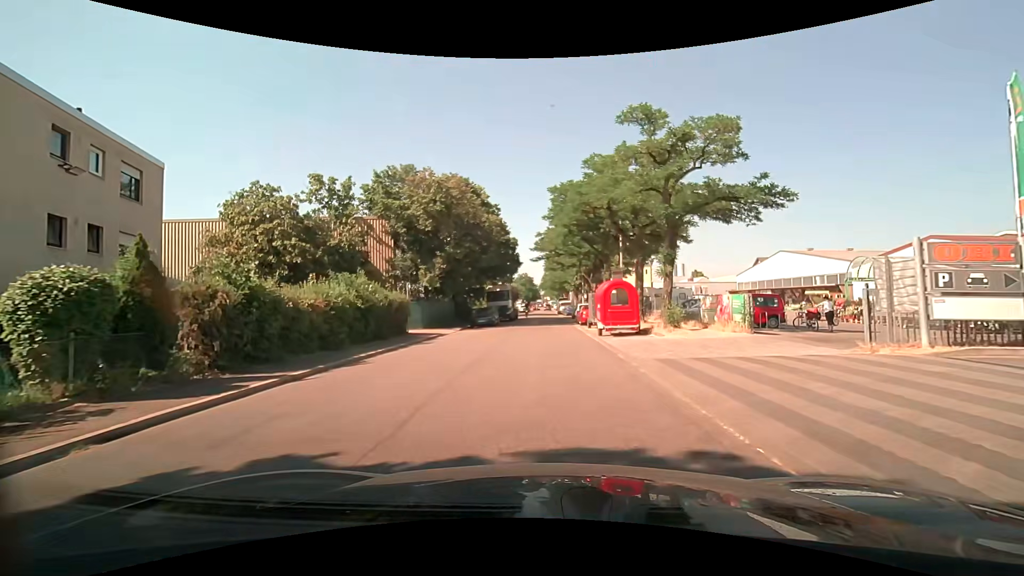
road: unclassified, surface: asphalt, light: Day
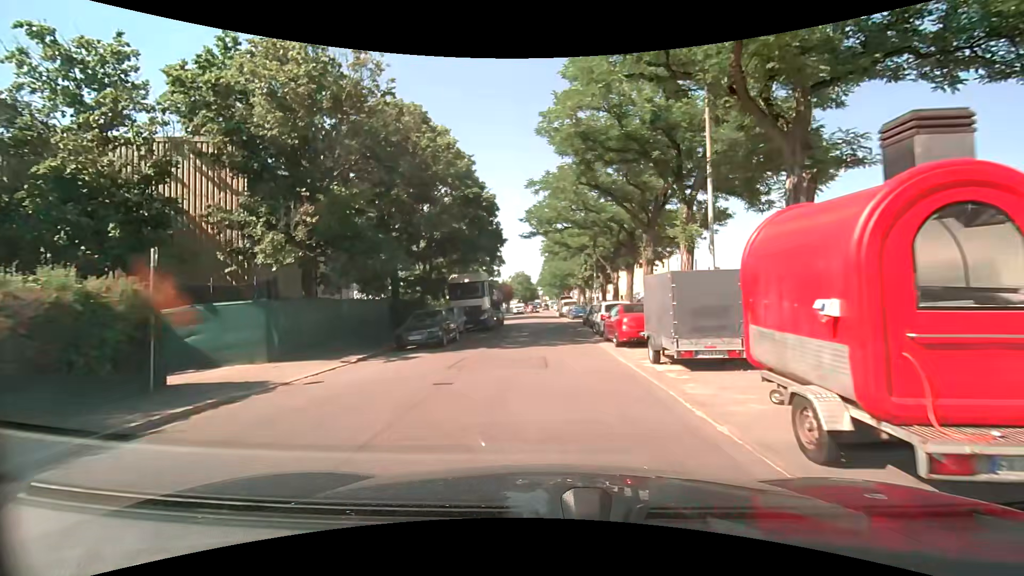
(+0.2, +17.5) m; 0°
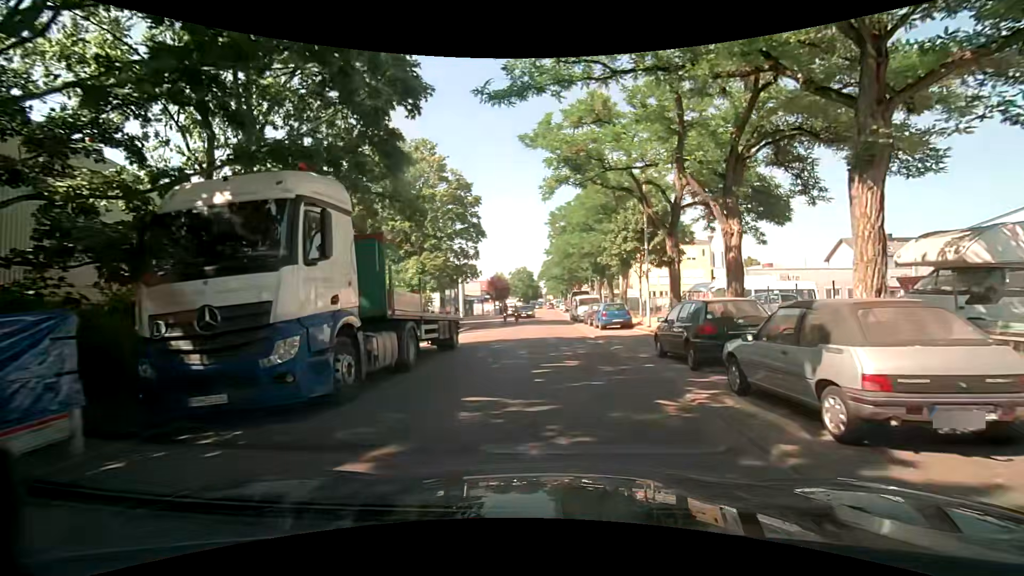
(0.0, +22.0) m; +1°
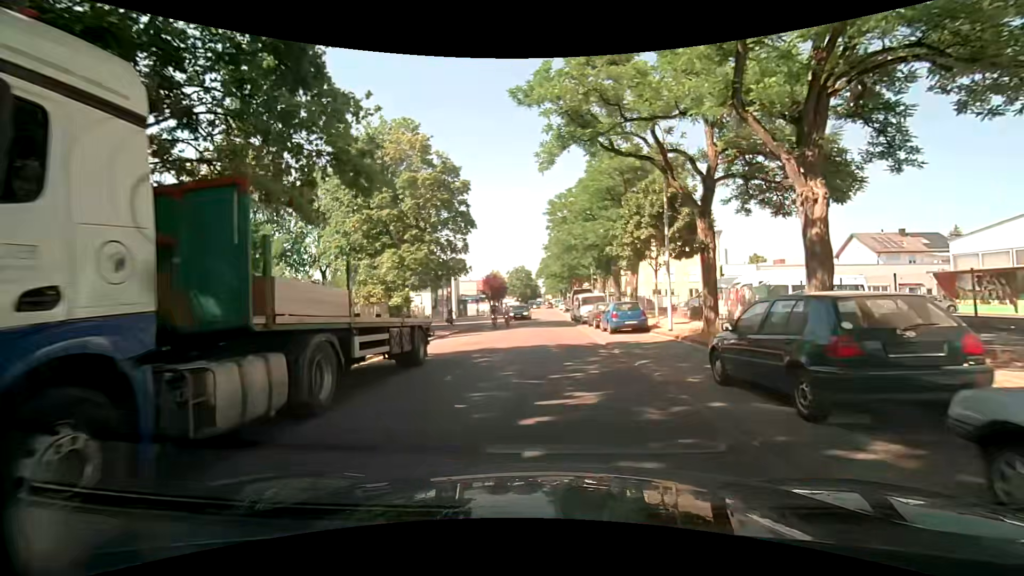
(-0.1, +4.4) m; -2°
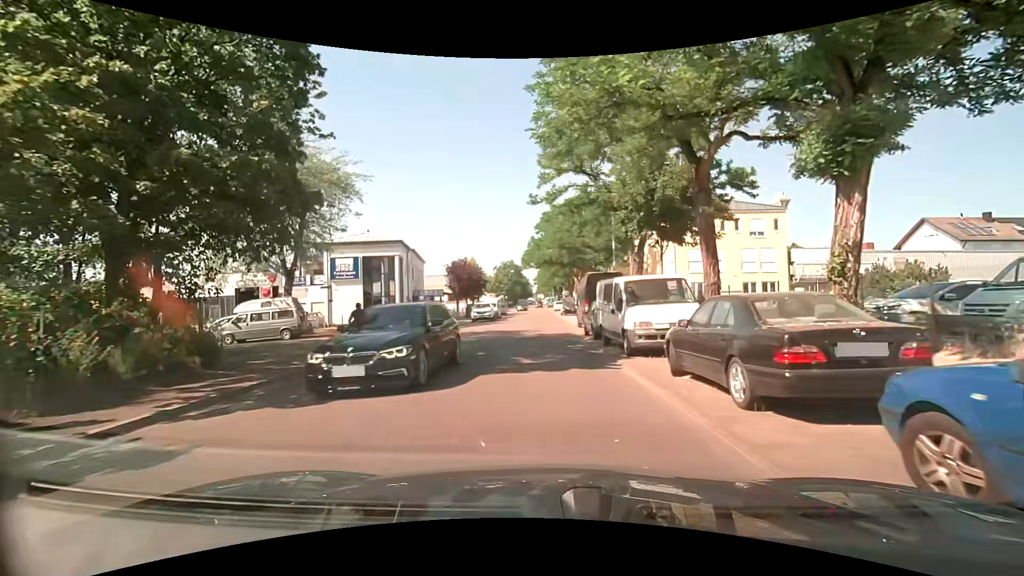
(+0.5, +21.6) m; +2°
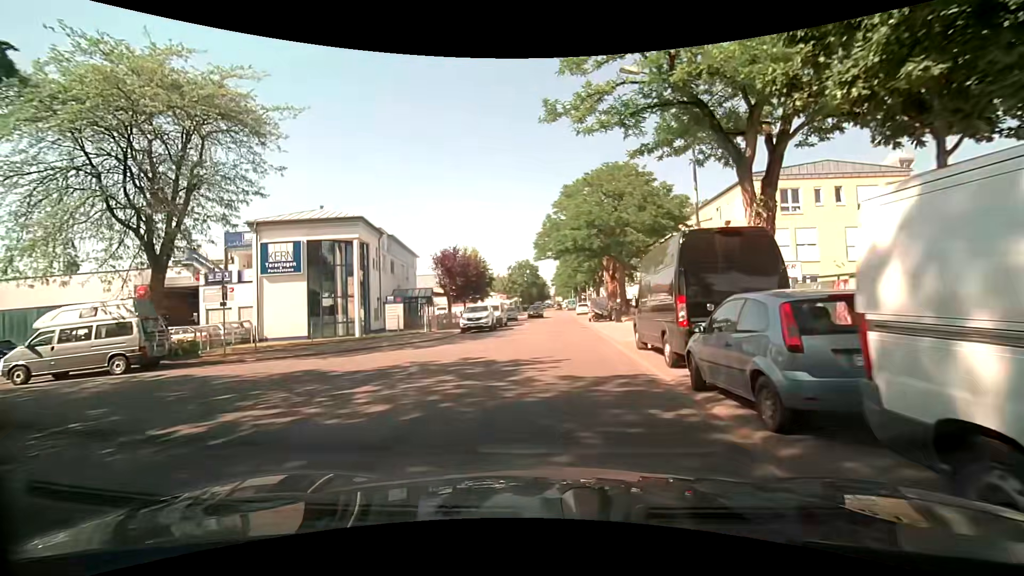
(-0.2, +13.4) m; -2°
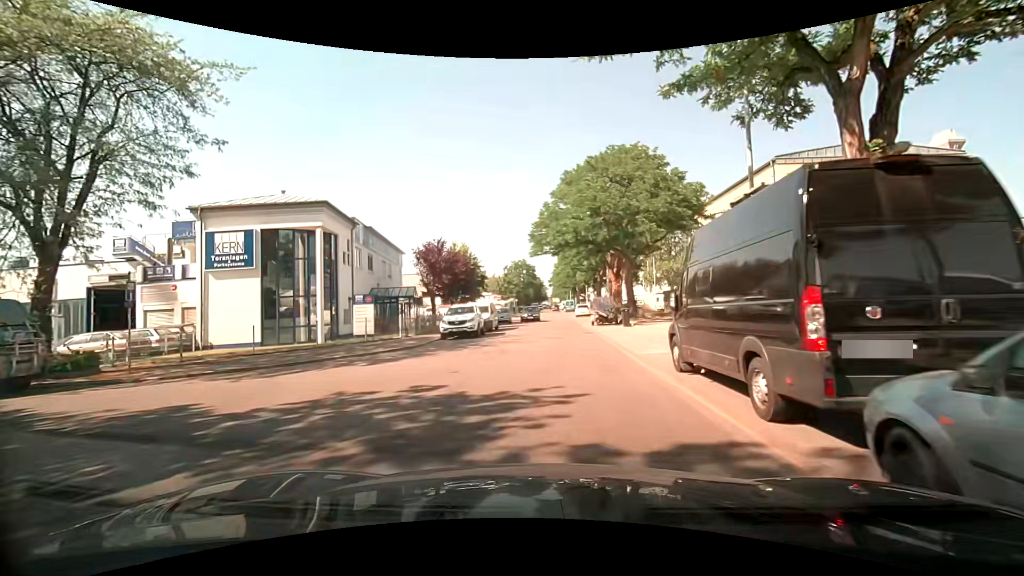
(0.0, +4.6) m; +1°
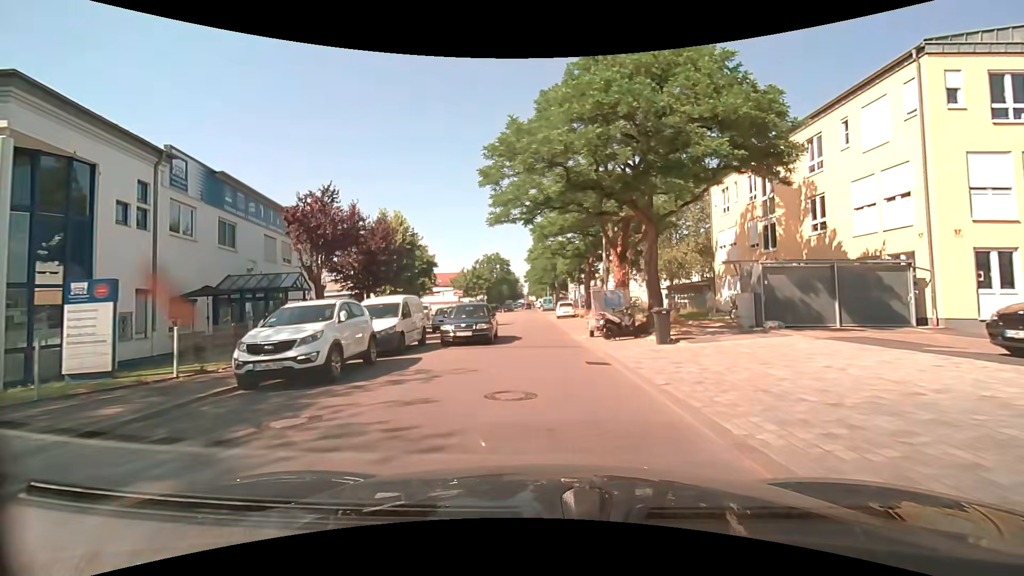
(+0.3, +14.1) m; +2°
(0, +10) (0, +20) (-1, +30) (-1, +40) (-1, +50) (-2, +60) (-2, +70) (-2, +80) (-2, +90) (-3, +100) m
